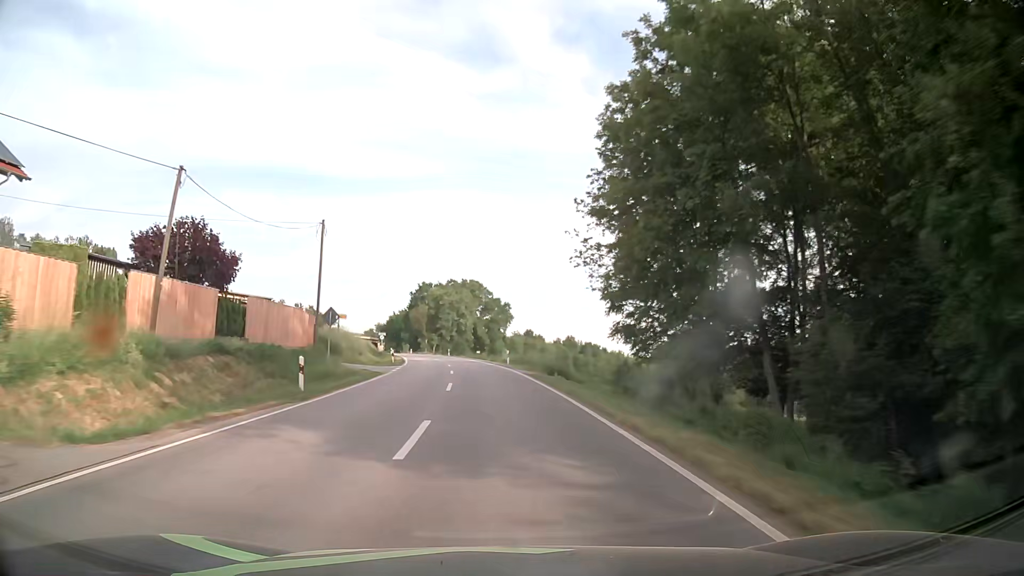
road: secondary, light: Day
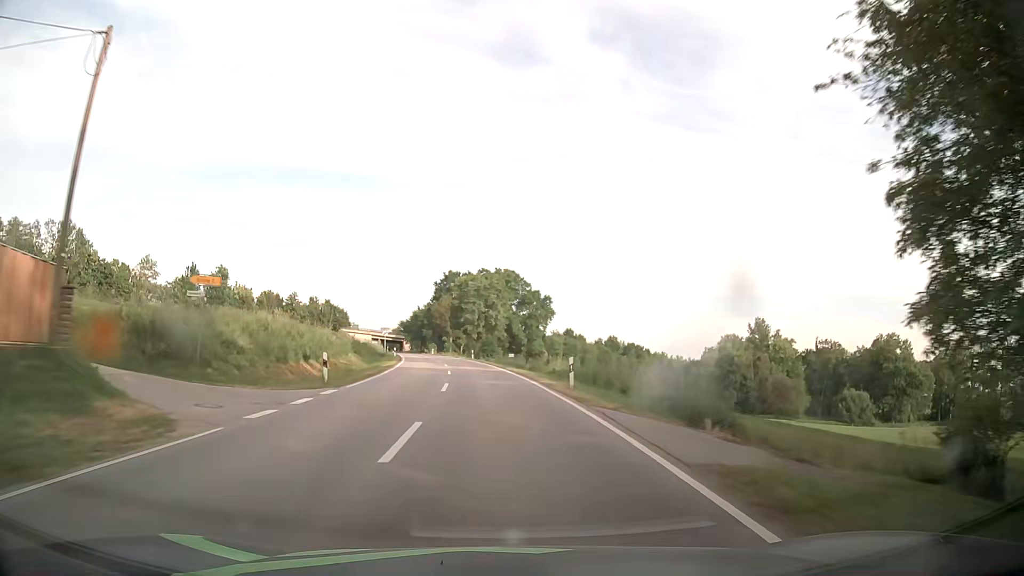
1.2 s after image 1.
(-0.7, +24.3) m; -3°
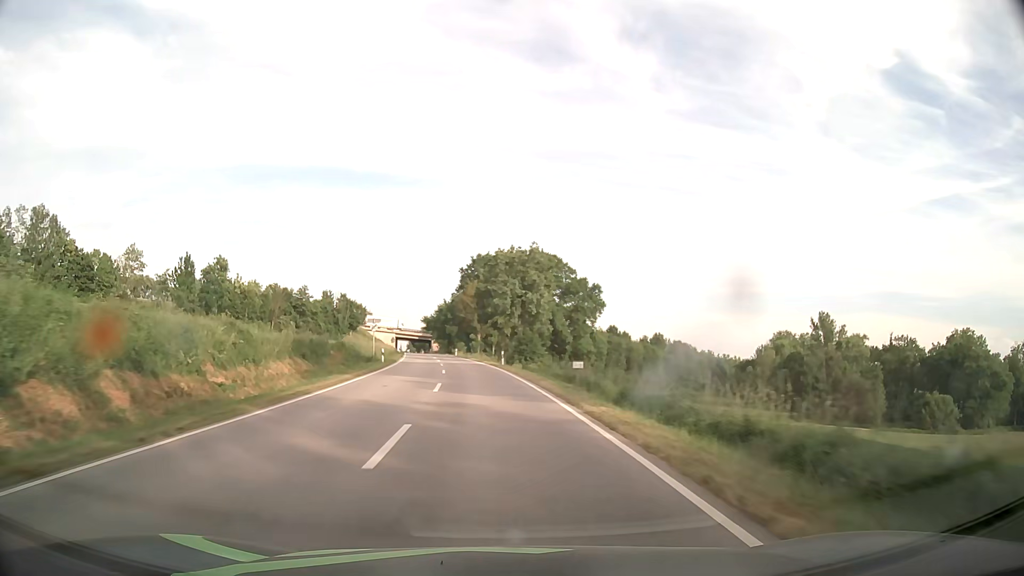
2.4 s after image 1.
(-0.7, +24.5) m; -3°
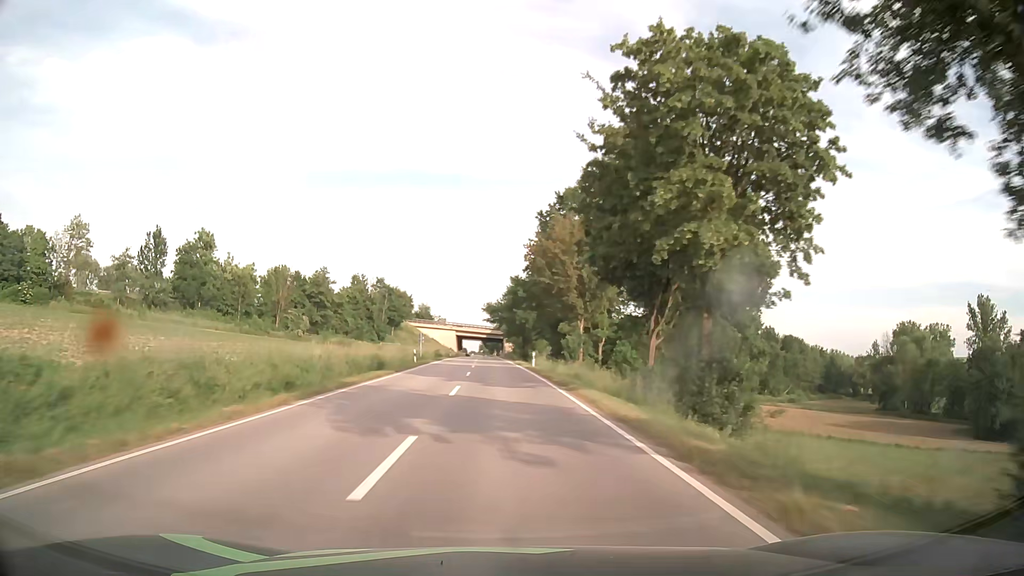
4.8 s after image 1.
(-3.2, +49.5) m; -7°
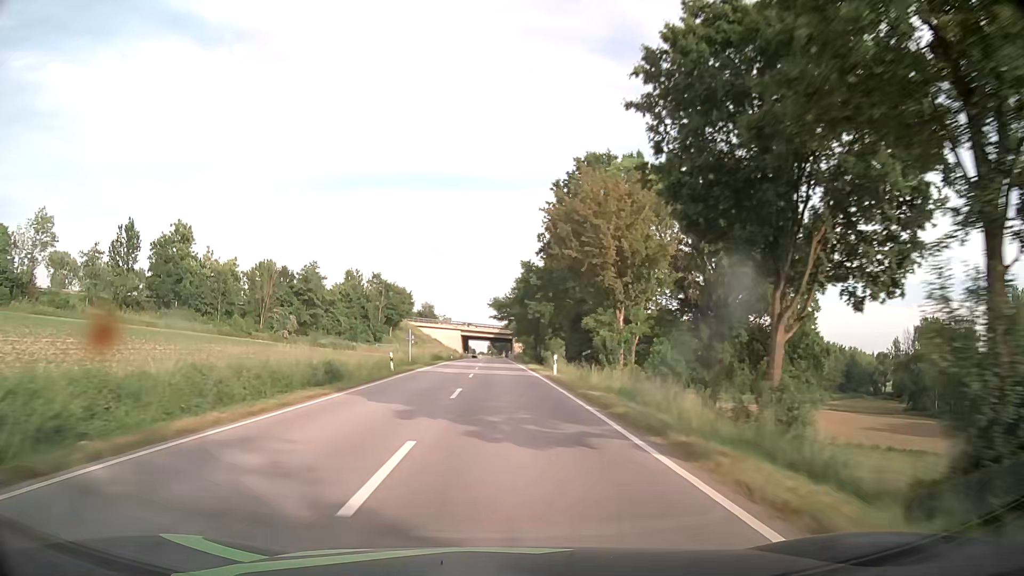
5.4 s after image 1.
(-0.1, +12.6) m; -1°
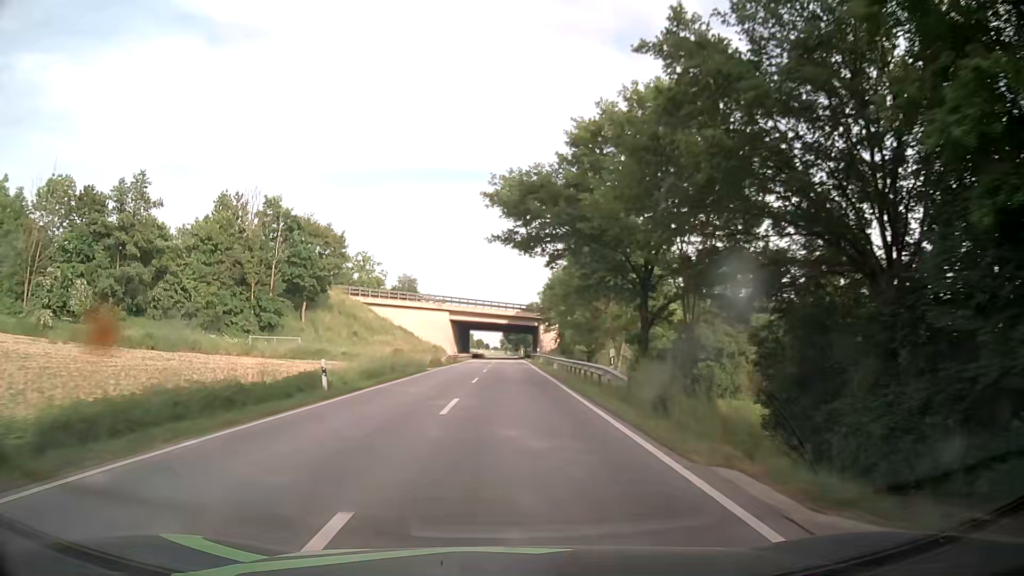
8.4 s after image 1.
(-1.2, +64.1) m; -2°
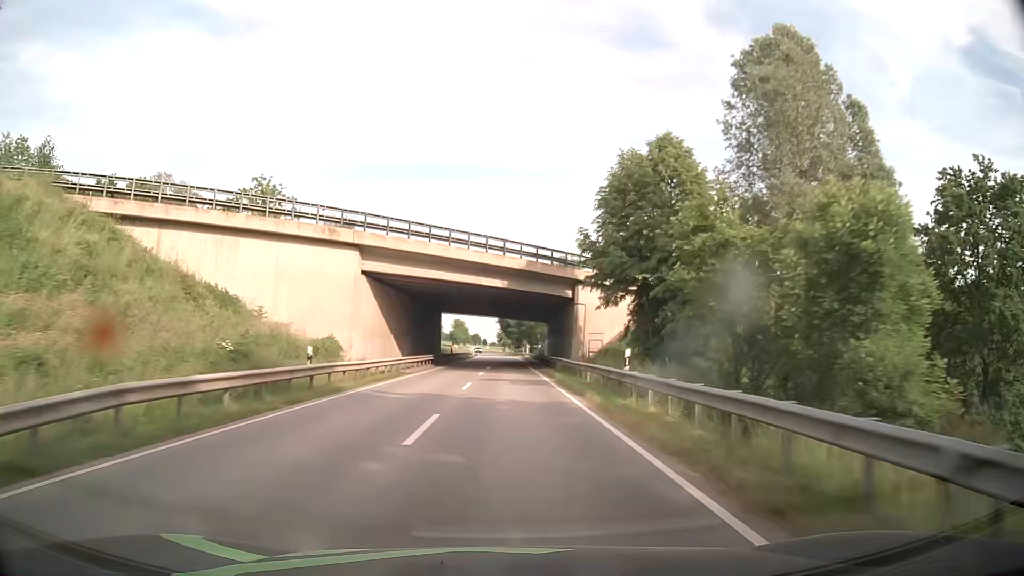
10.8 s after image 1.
(+0.2, +52.3) m; 0°
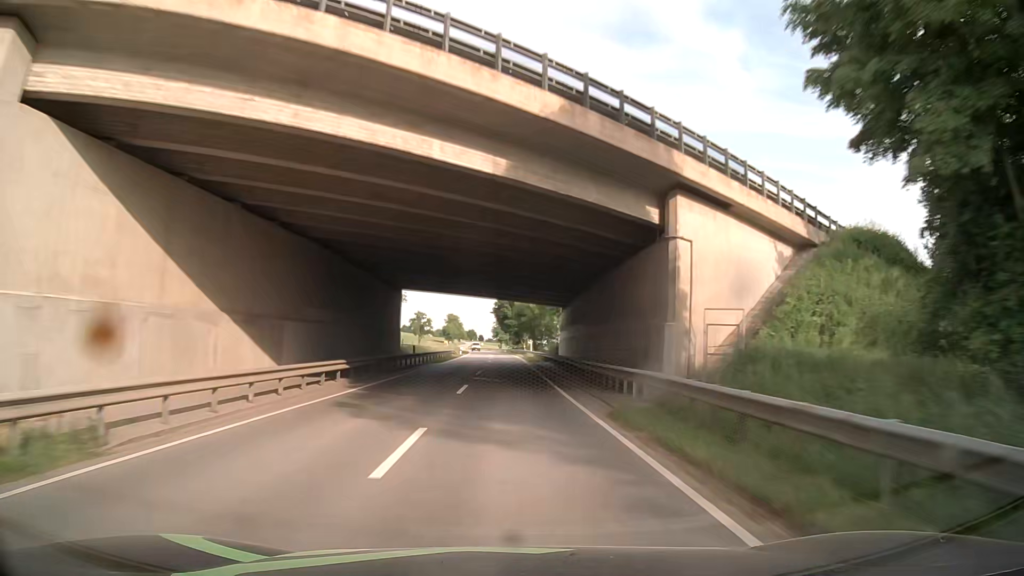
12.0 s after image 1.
(0.0, +26.5) m; 0°
(0, +10) (0, +20) (0, +30) (+1, +40) (+1, +50) (+1, +60) (0, +70) (0, +80) (0, +90) (-1, +100) m
